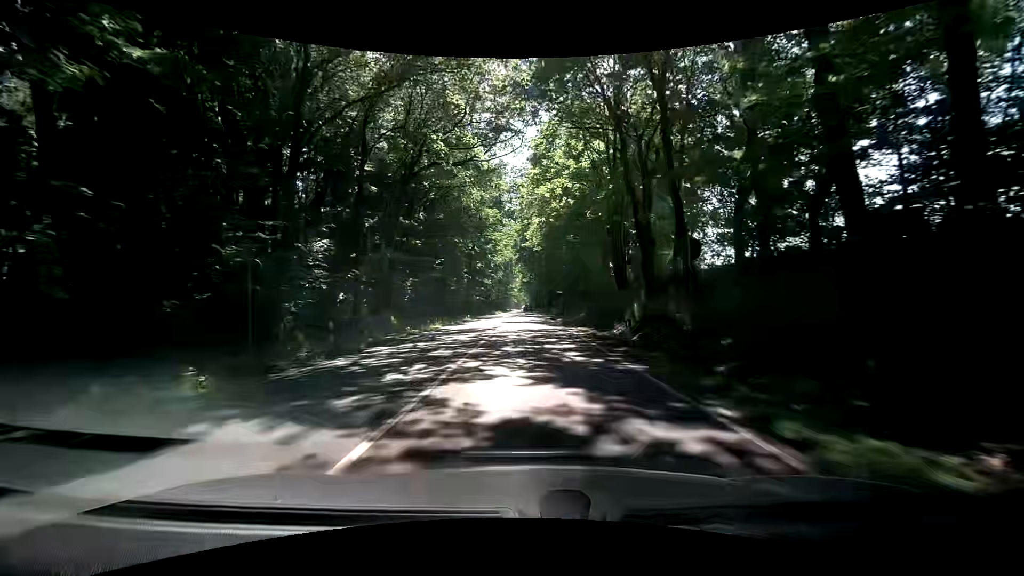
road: primary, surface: asphalt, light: Day
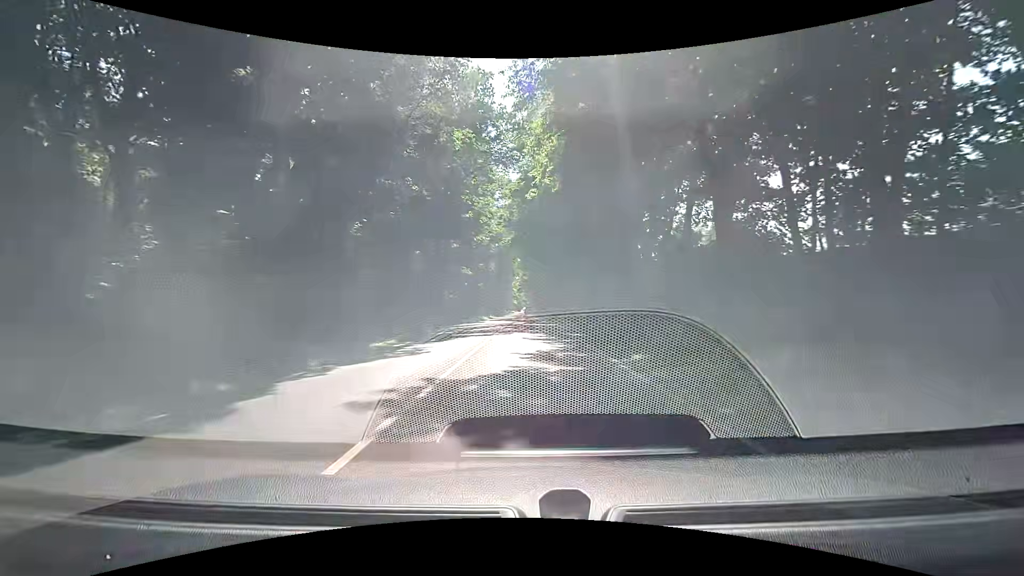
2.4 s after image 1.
(+0.3, +31.0) m; +1°
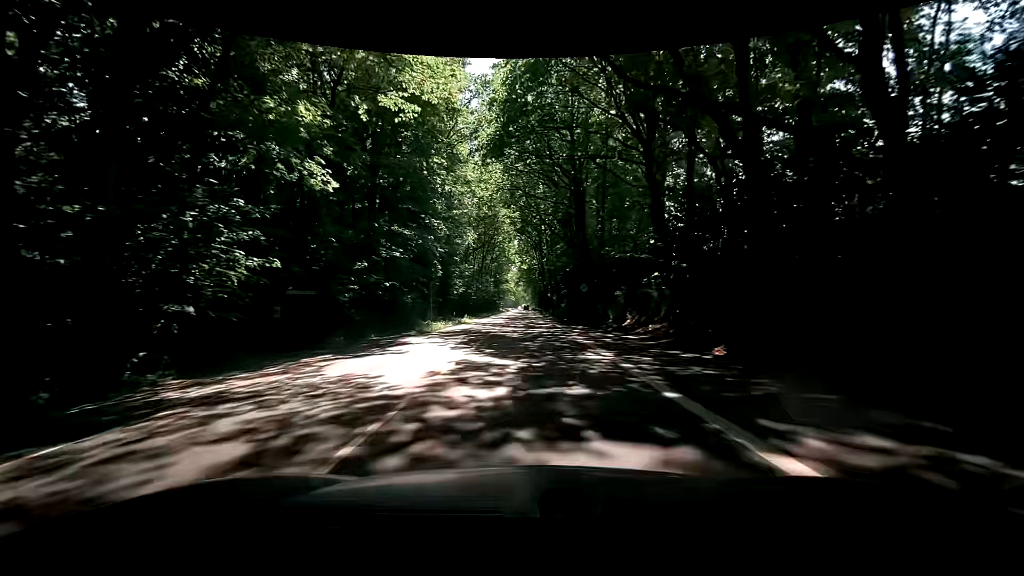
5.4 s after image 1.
(-0.4, +39.3) m; 0°
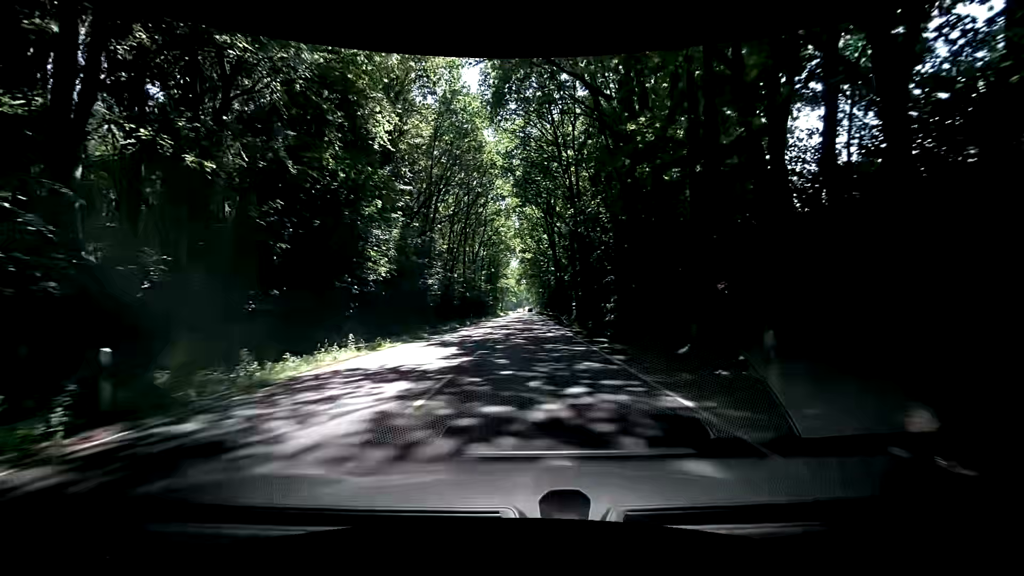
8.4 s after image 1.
(+0.1, +39.3) m; -1°
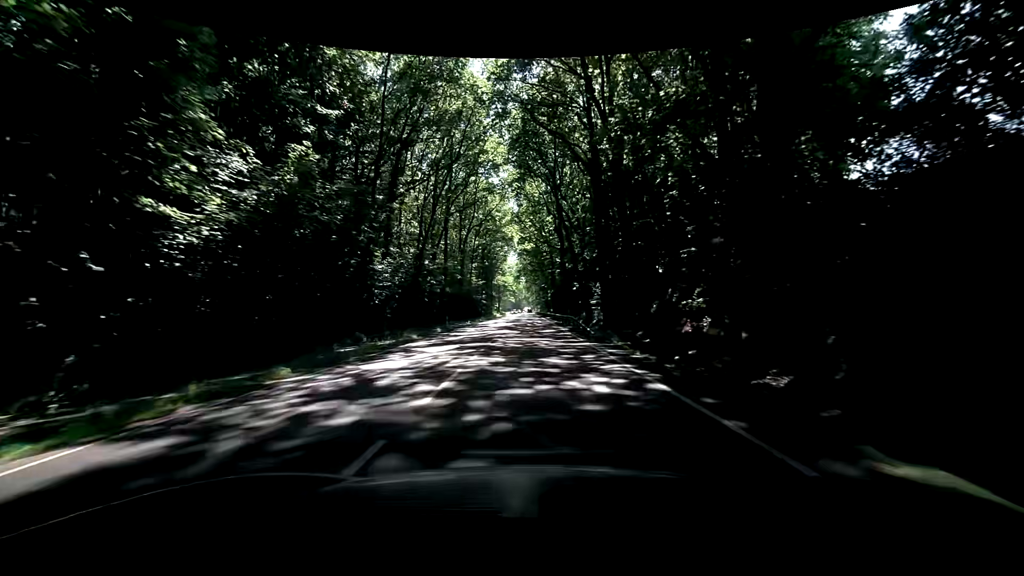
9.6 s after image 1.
(-0.2, +17.8) m; -1°
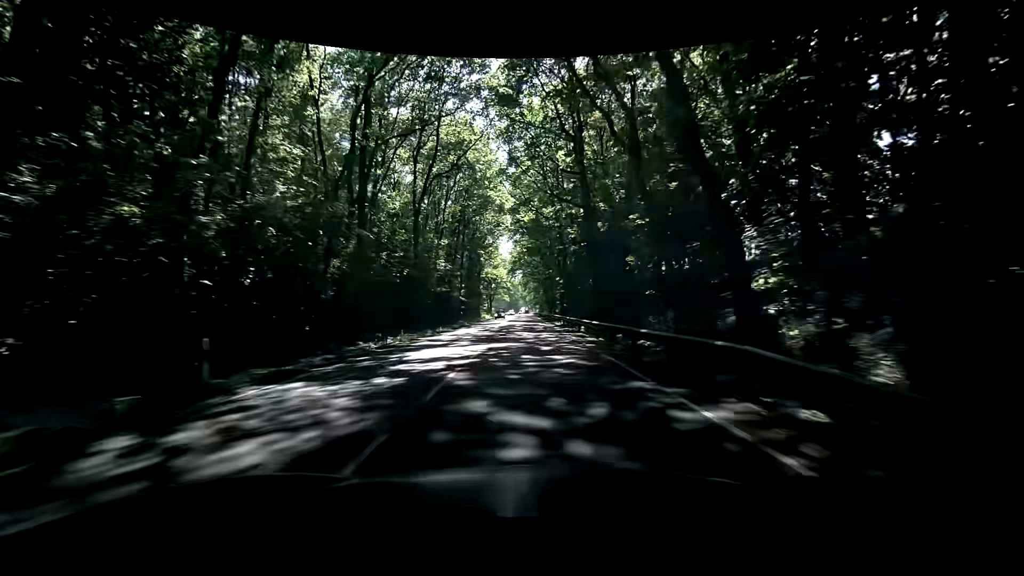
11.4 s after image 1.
(+0.6, +30.4) m; +2°
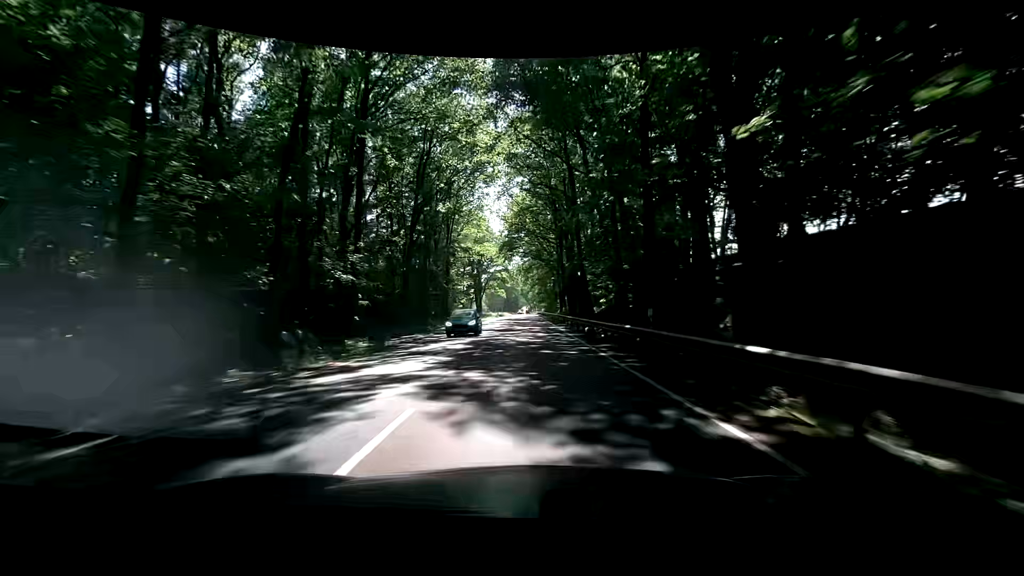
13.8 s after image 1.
(0.0, +47.2) m; 0°
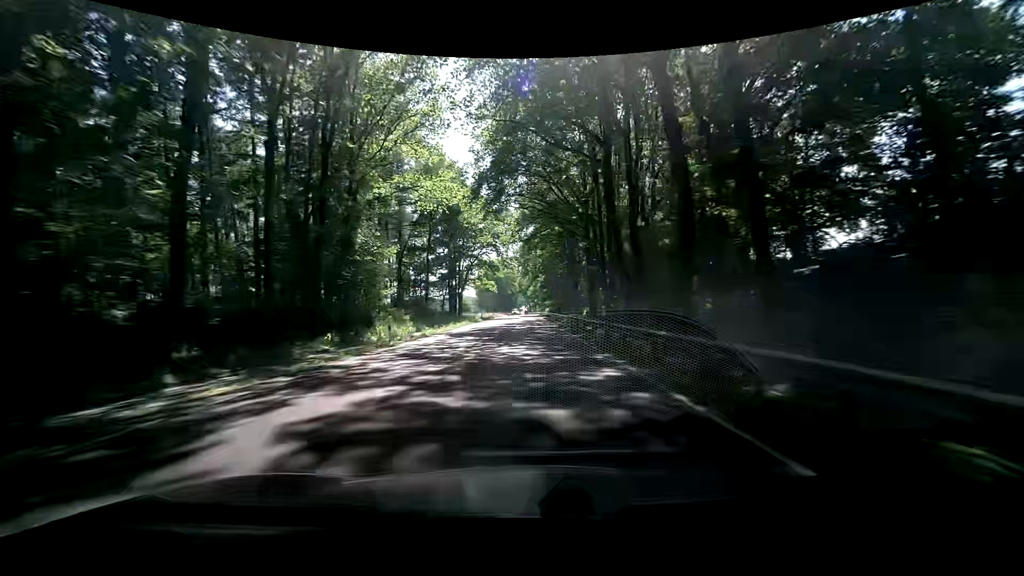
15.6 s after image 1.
(-0.2, +40.2) m; 0°
(0, +10) (0, +20) (0, +30) (0, +40) (0, +50) (+1, +60) (+1, +70) (+1, +80) (+1, +90) (+1, +100) m
